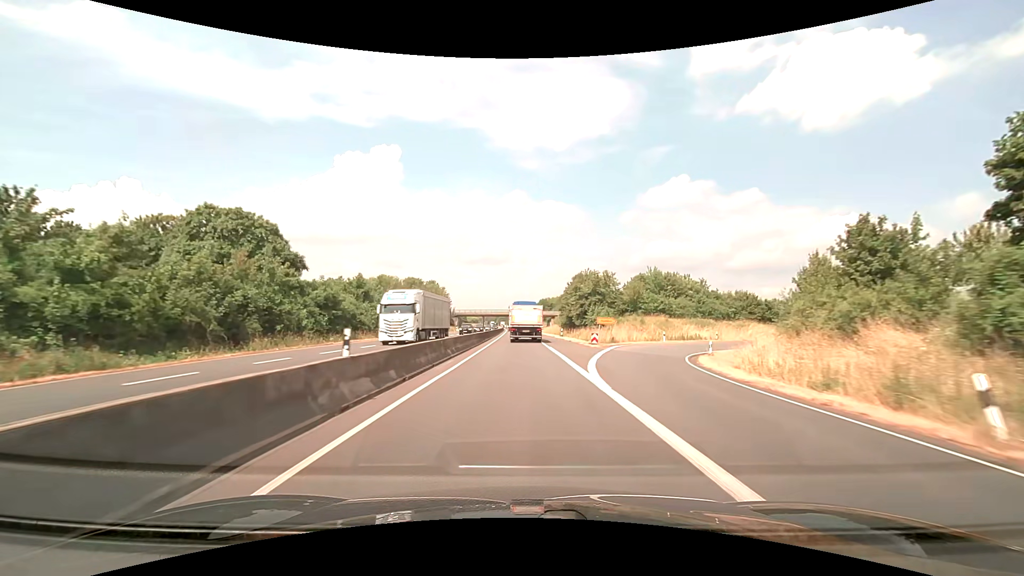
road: trunk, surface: asphalt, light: Day
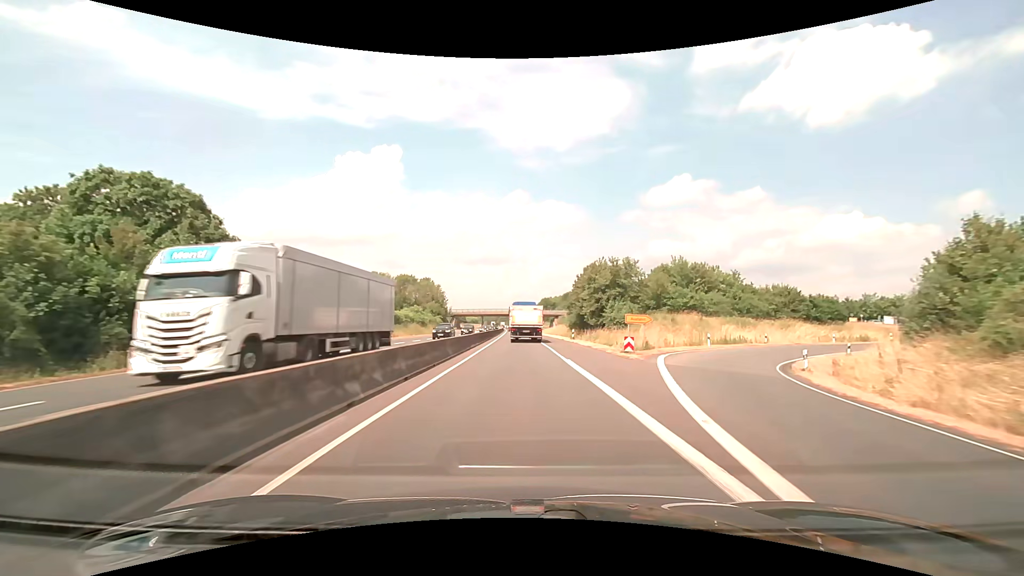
(0.0, +11.8) m; 0°
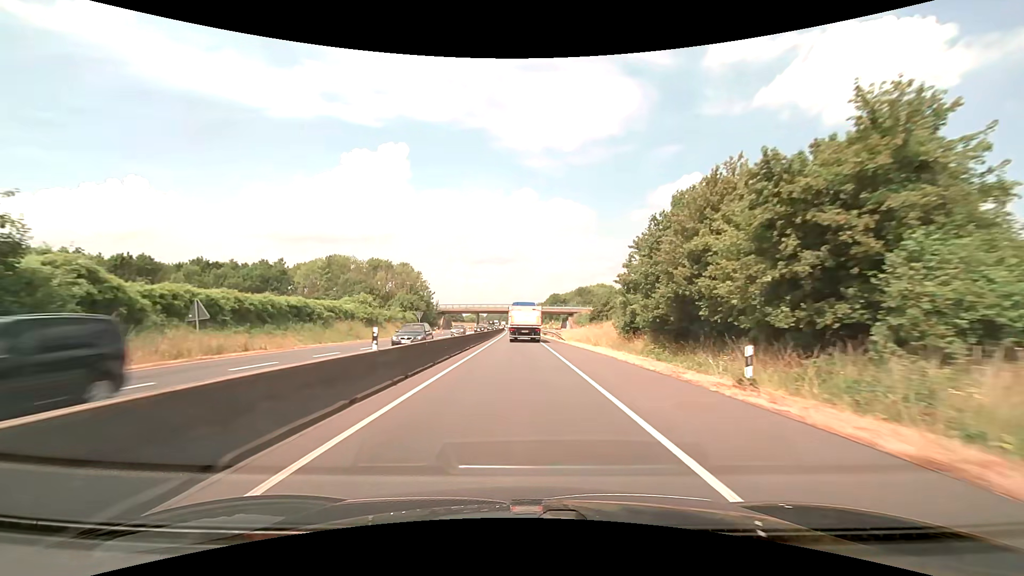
(-0.2, +36.0) m; -1°
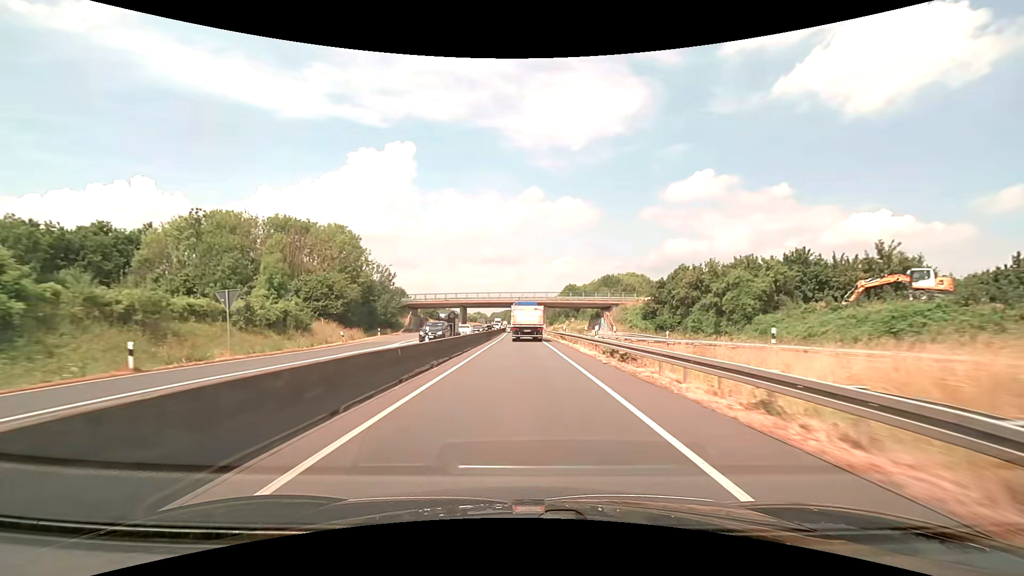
(-0.4, +49.4) m; -1°
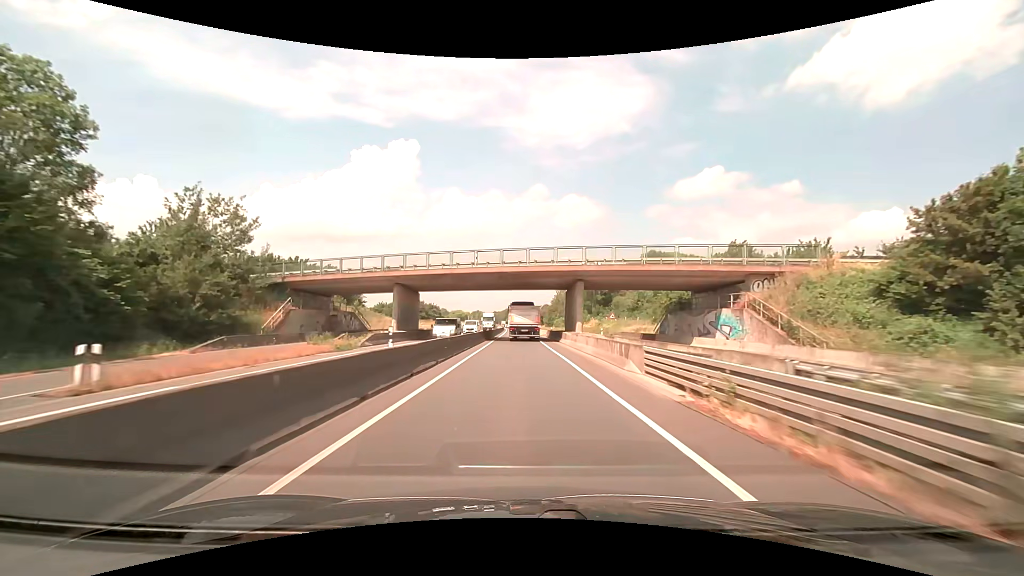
(-0.2, +50.9) m; 0°
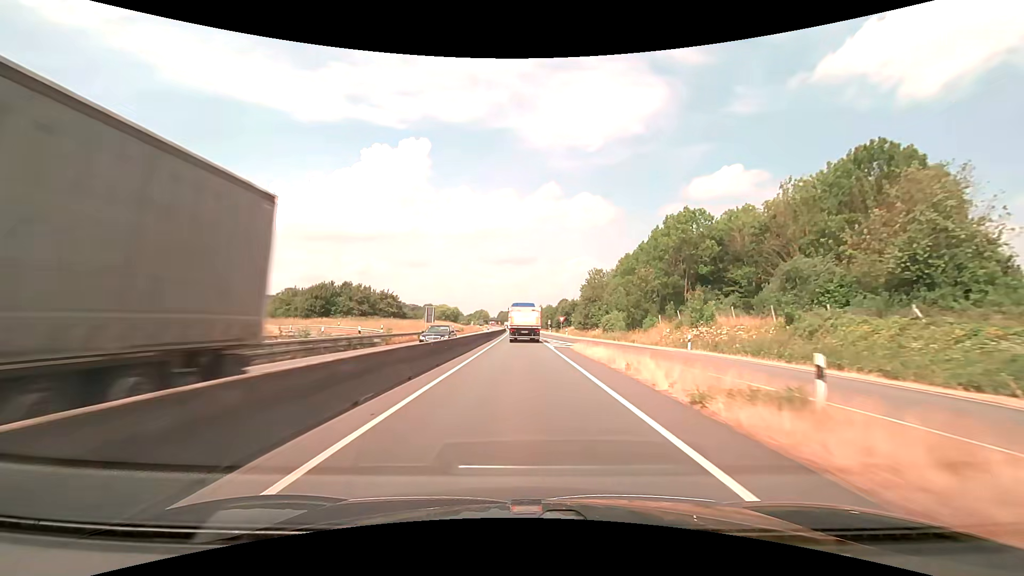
(-0.4, +65.0) m; -1°
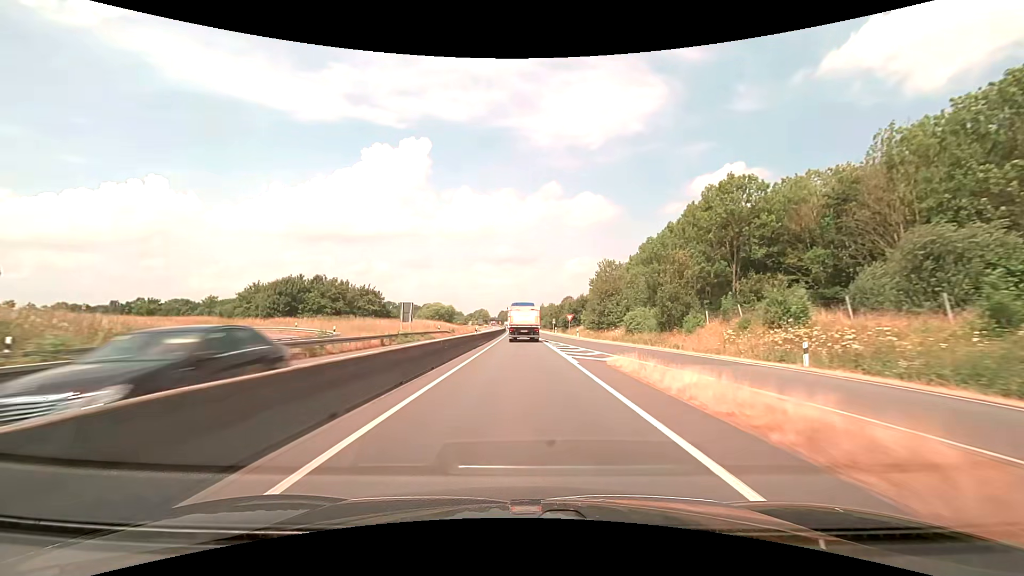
(0.0, +13.1) m; 0°
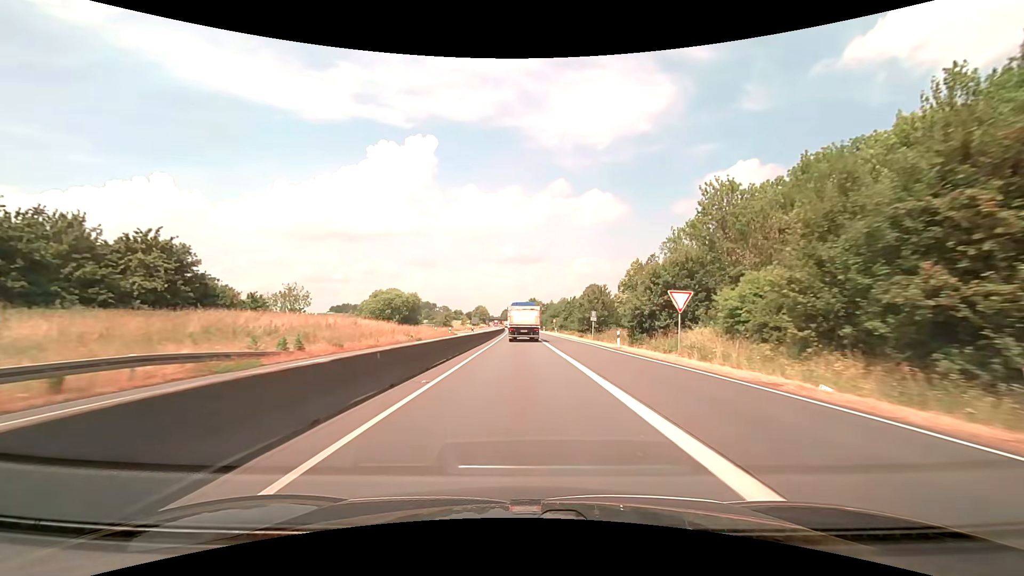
(-0.3, +52.9) m; -1°
(0, +10) (0, +20) (0, +30) (0, +40) (0, +50) (0, +60) (0, +70) (-1, +80) (-1, +90) (-1, +100) m
